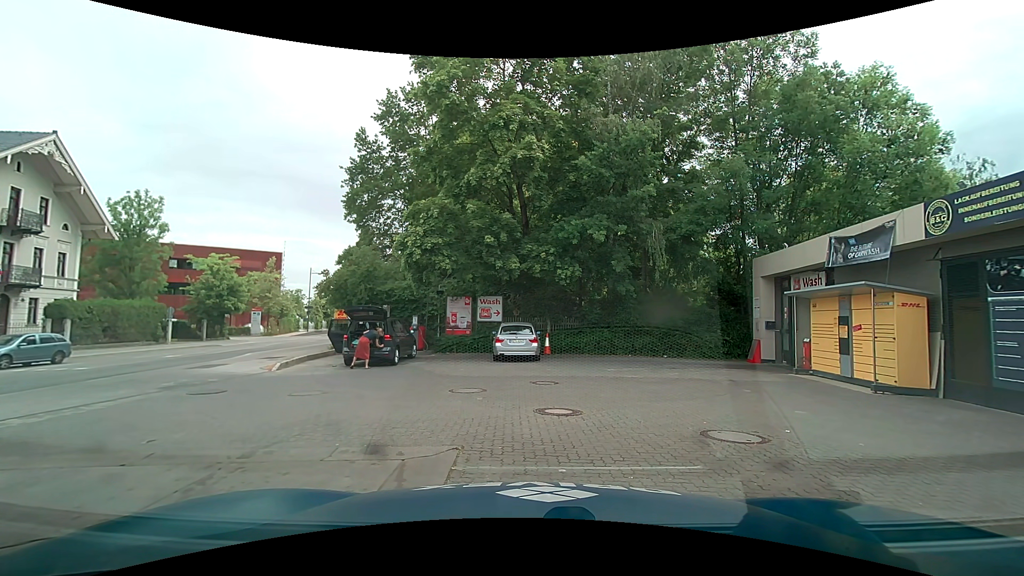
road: secondary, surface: asphalt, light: Day
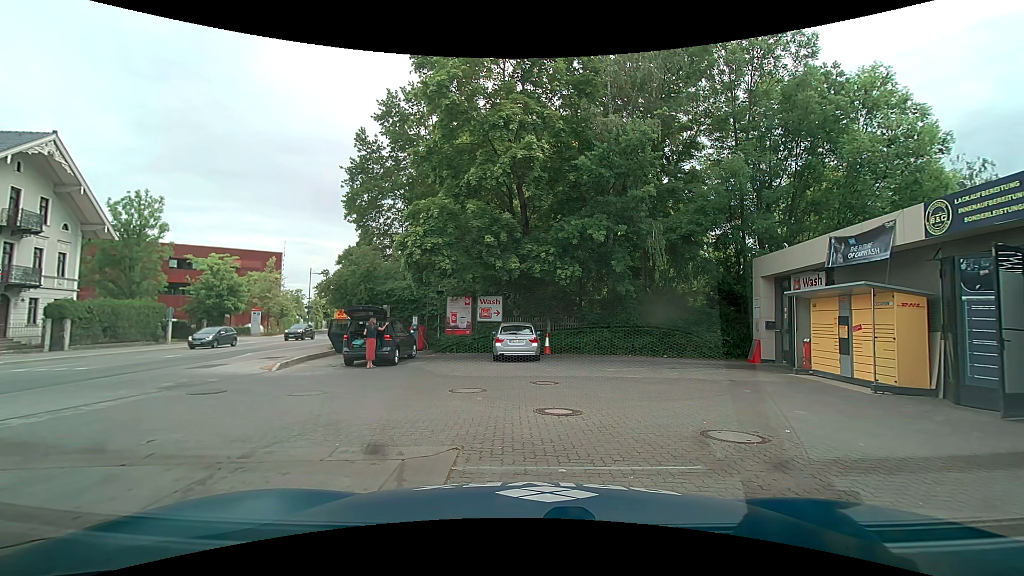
(0.0, 0.0) m; 0°
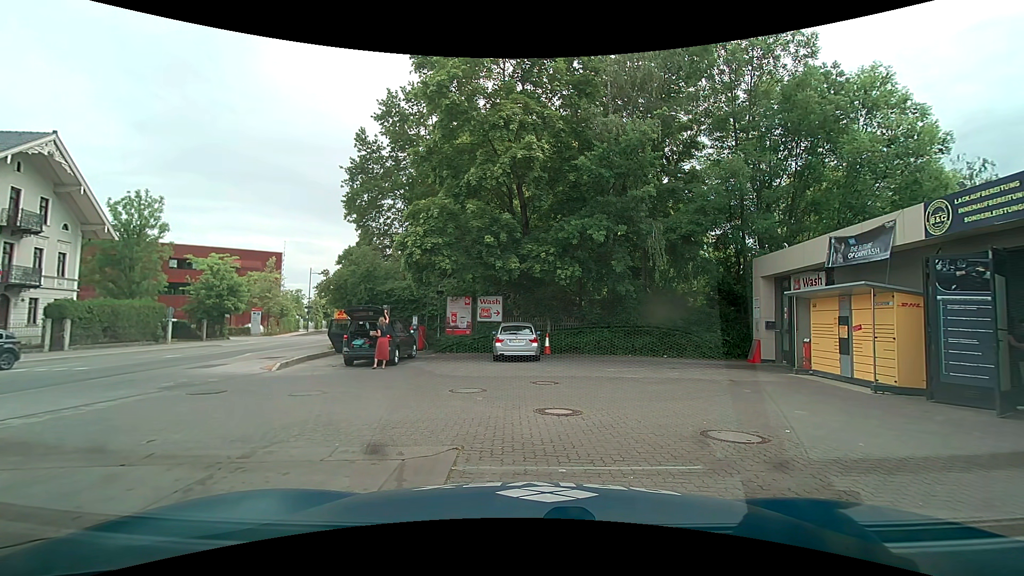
(0.0, 0.0) m; 0°
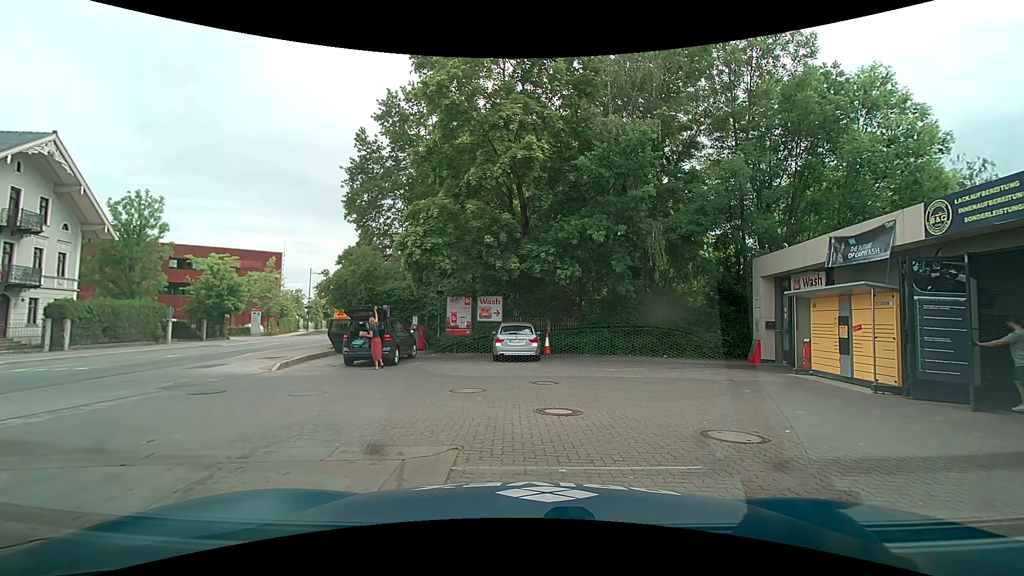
(0.0, 0.0) m; 0°
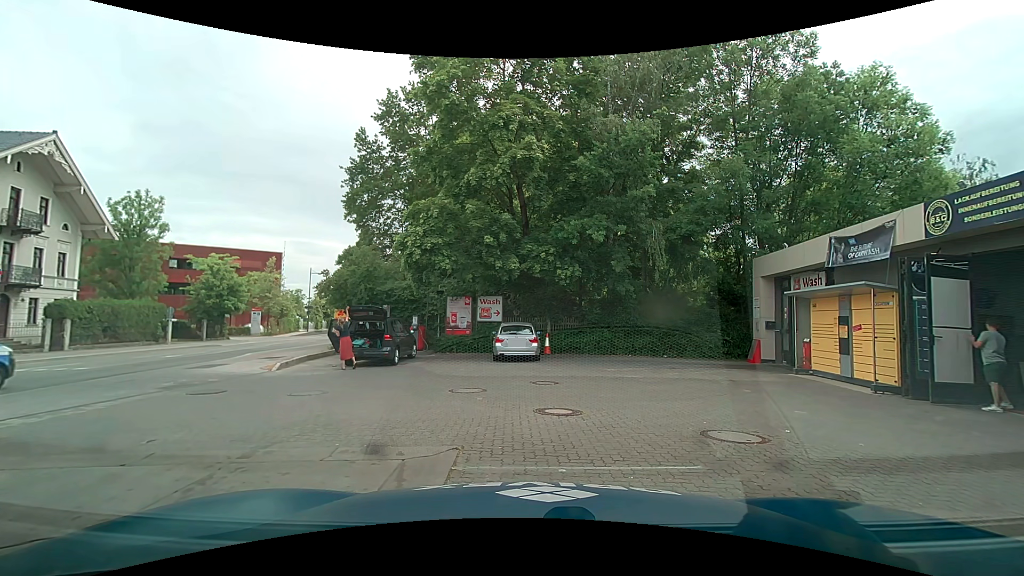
(0.0, 0.0) m; 0°
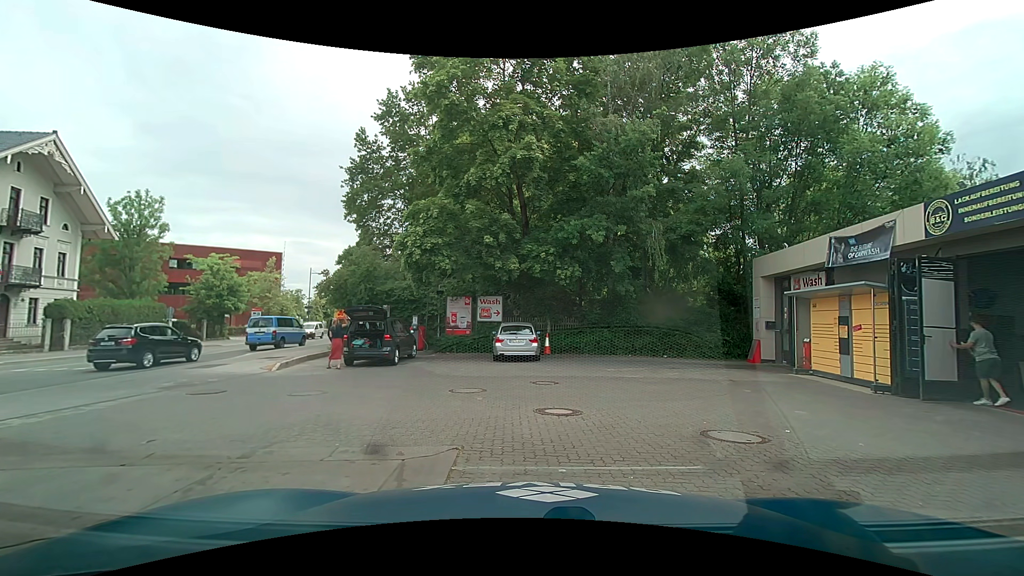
(0.0, 0.0) m; 0°
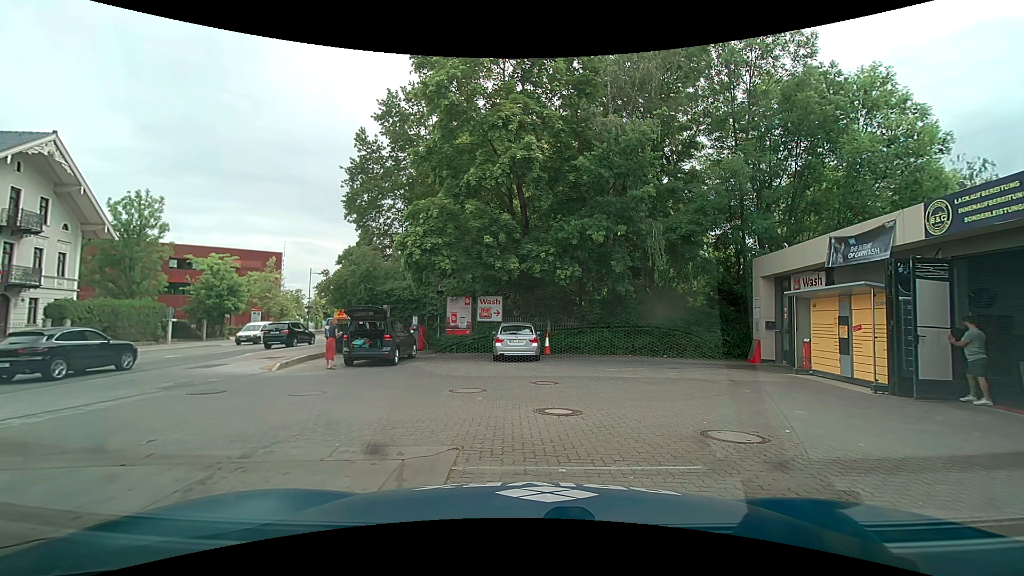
(0.0, 0.0) m; 0°
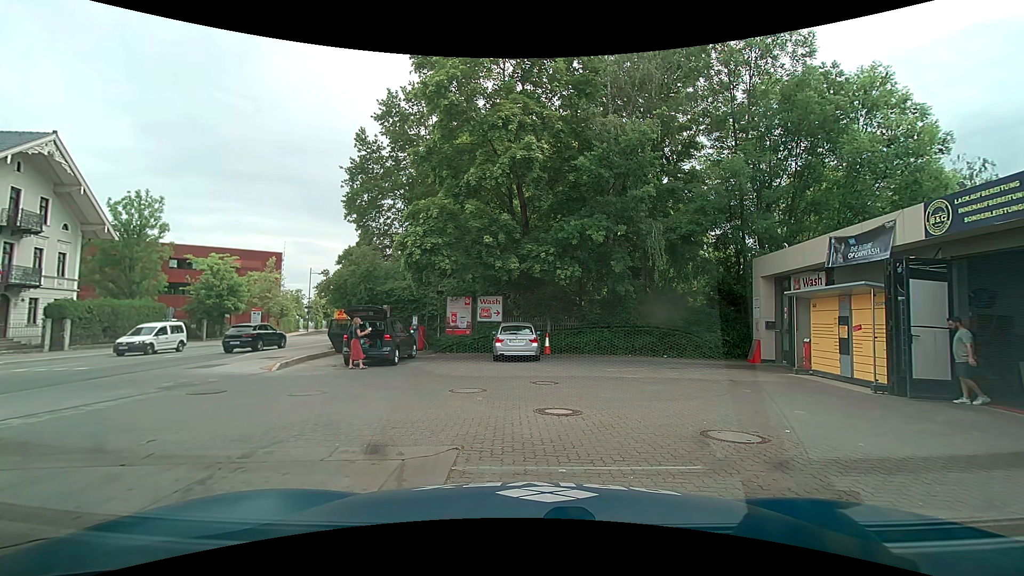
(0.0, 0.0) m; 0°
